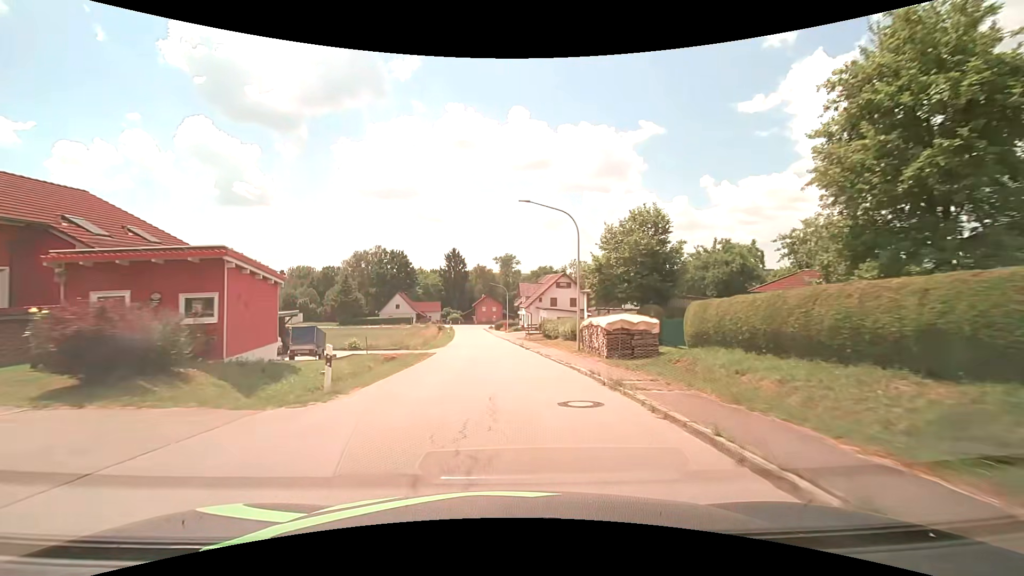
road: tertiary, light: Day
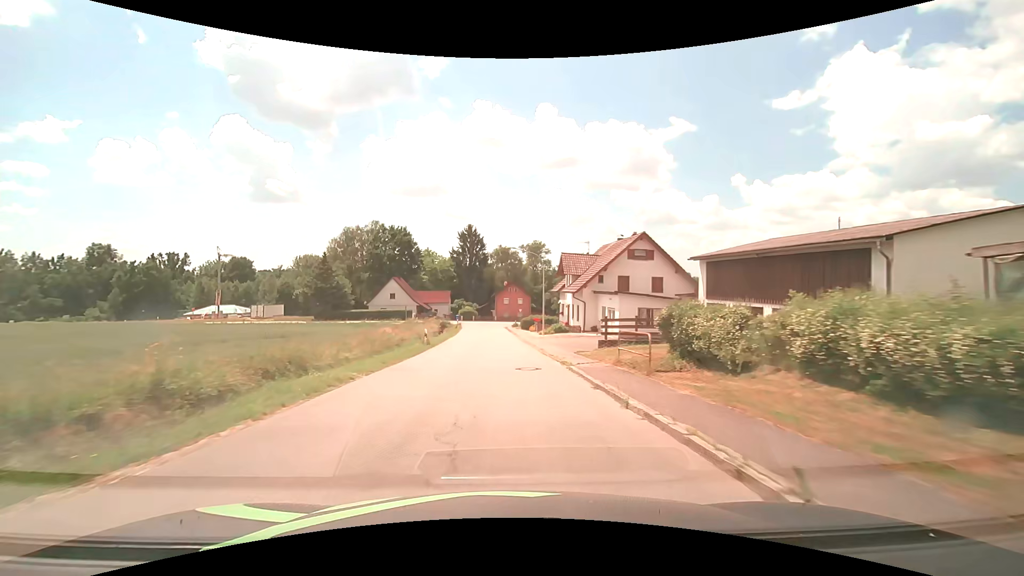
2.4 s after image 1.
(-0.7, +31.4) m; -3°
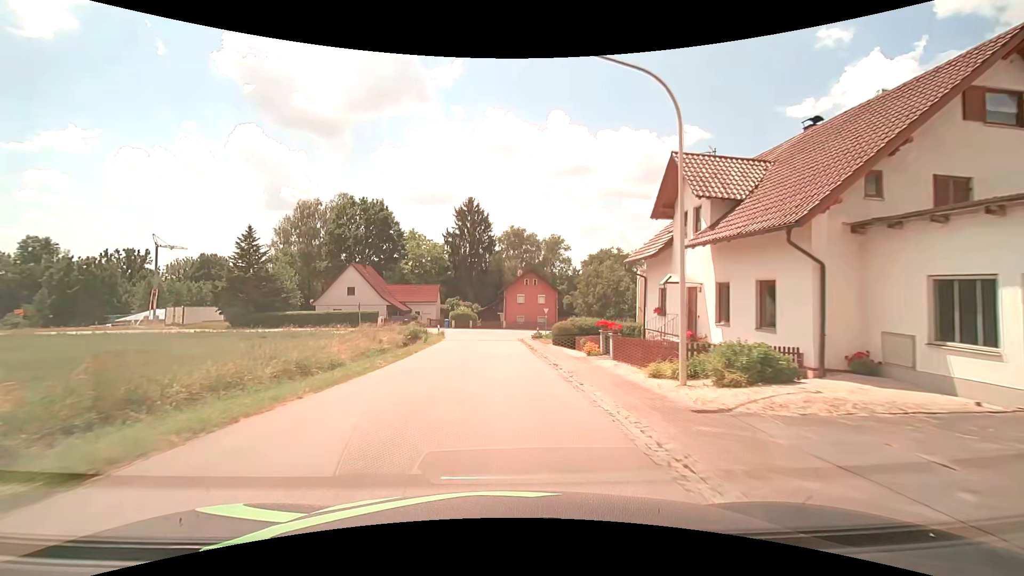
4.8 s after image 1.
(-0.3, +31.2) m; -1°
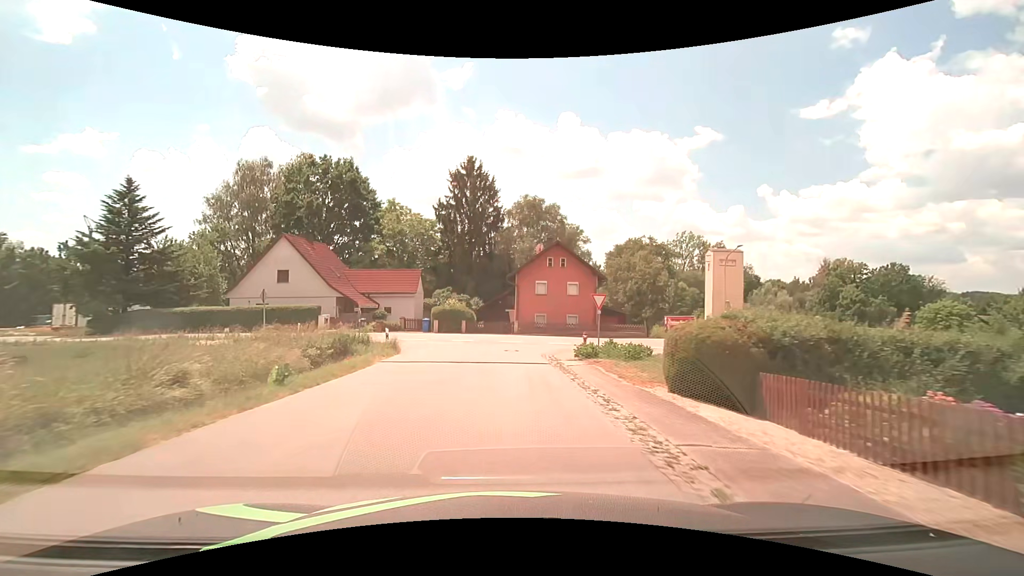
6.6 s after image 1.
(-0.3, +21.5) m; -1°
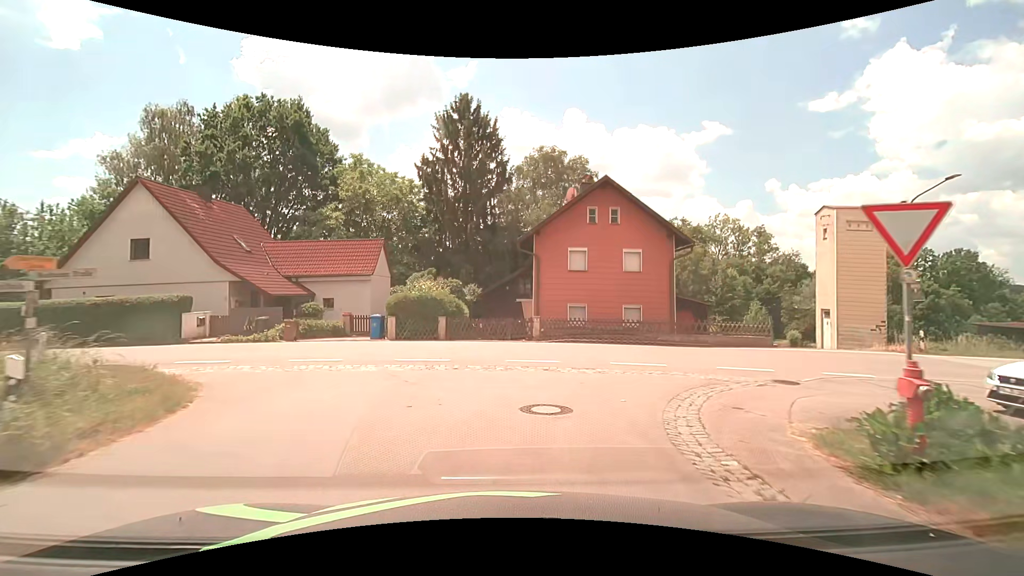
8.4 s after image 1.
(-0.2, +16.6) m; -1°
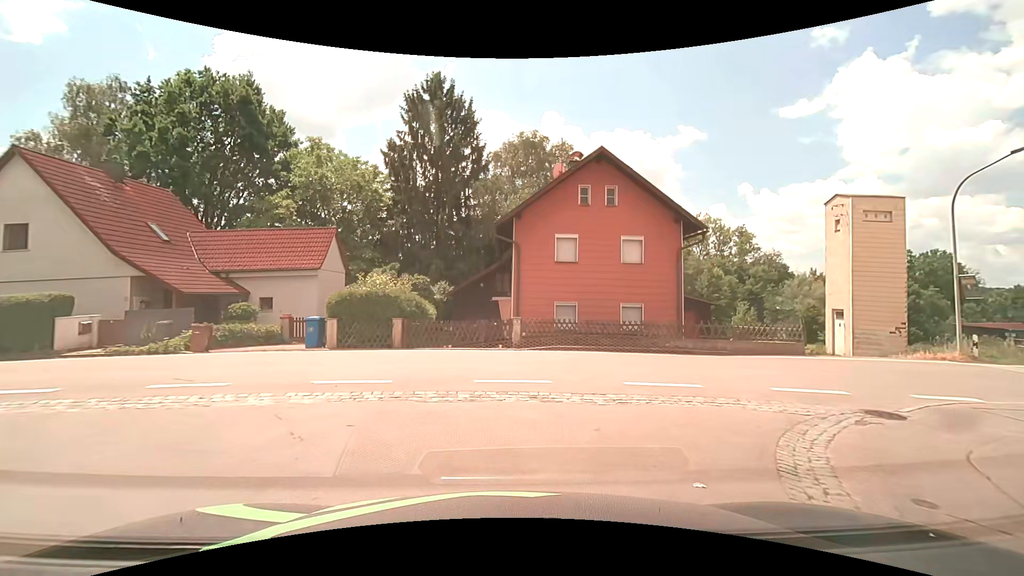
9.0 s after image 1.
(+0.1, +4.1) m; +3°
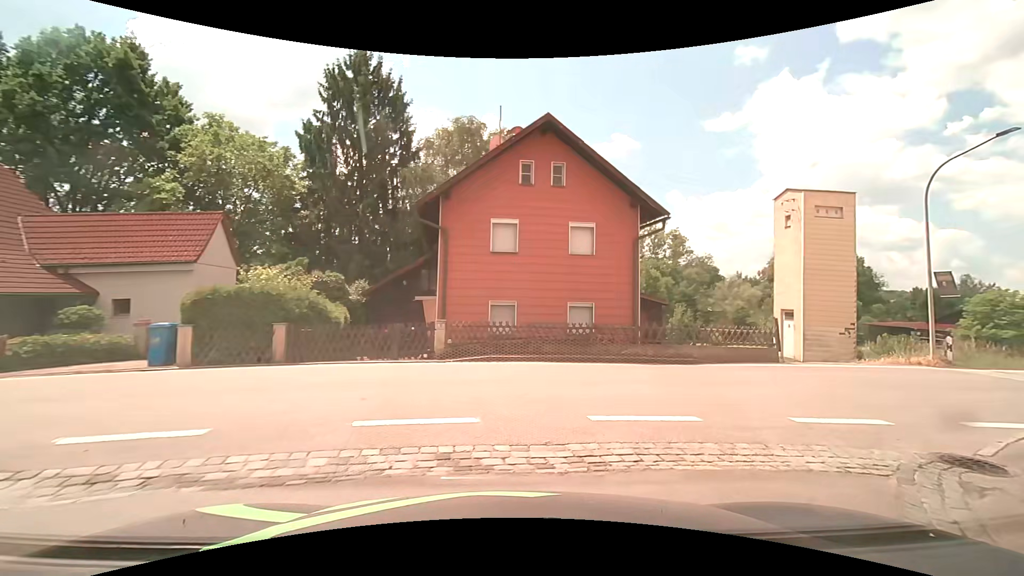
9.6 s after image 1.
(+0.2, +3.4) m; +8°
